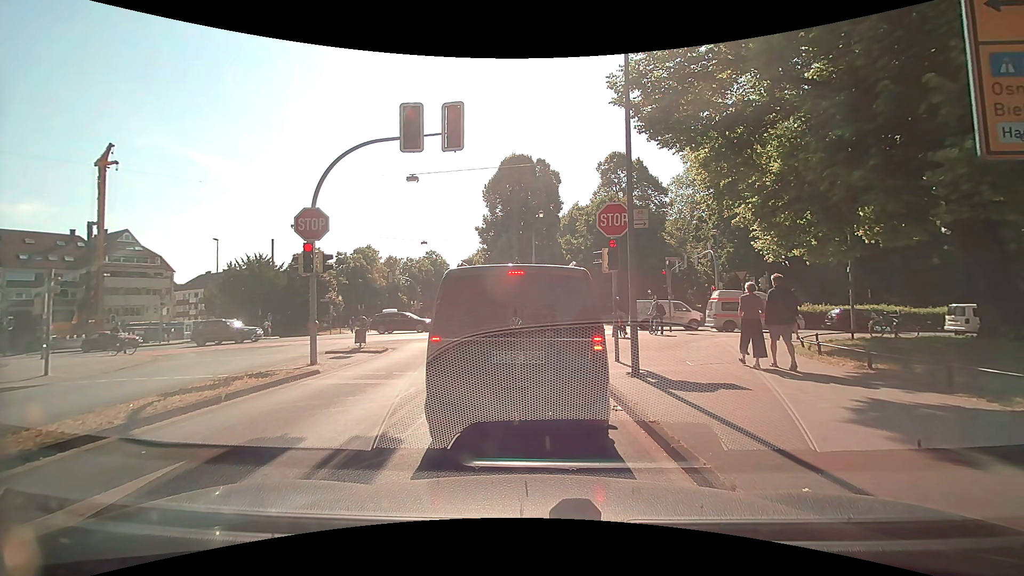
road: tertiary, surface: asphalt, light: Day
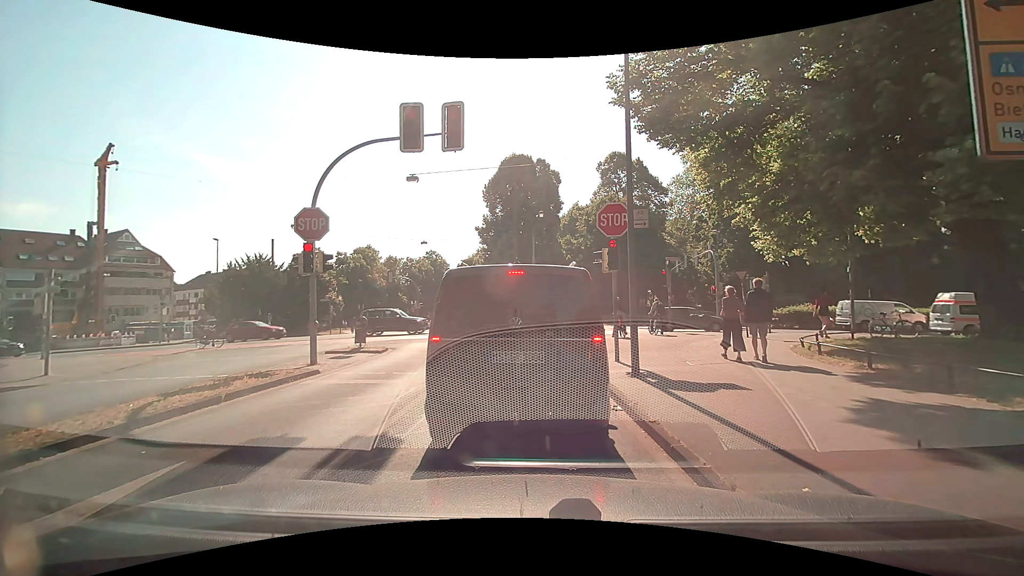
(0.0, 0.0) m; 0°
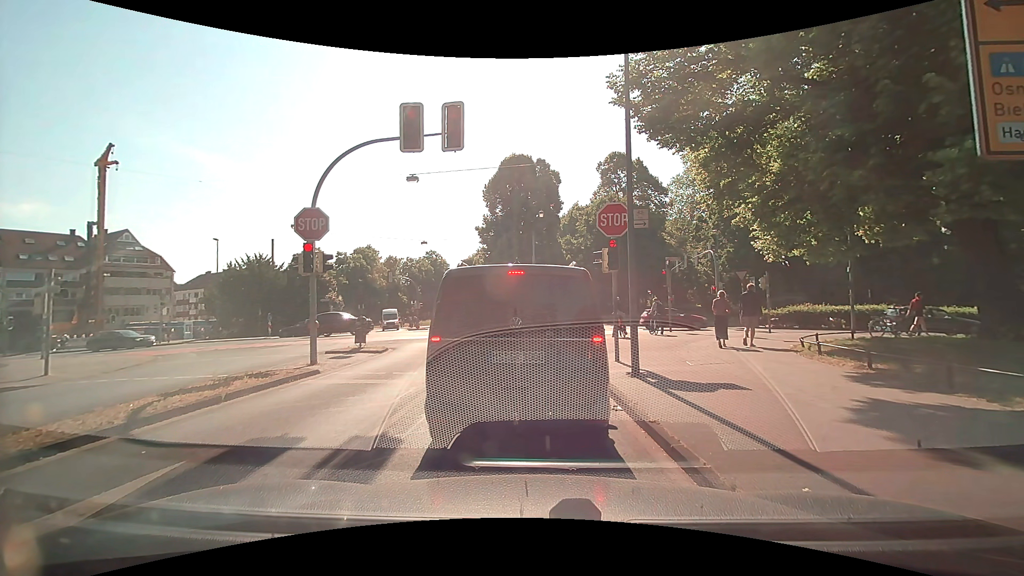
(0.0, 0.0) m; 0°
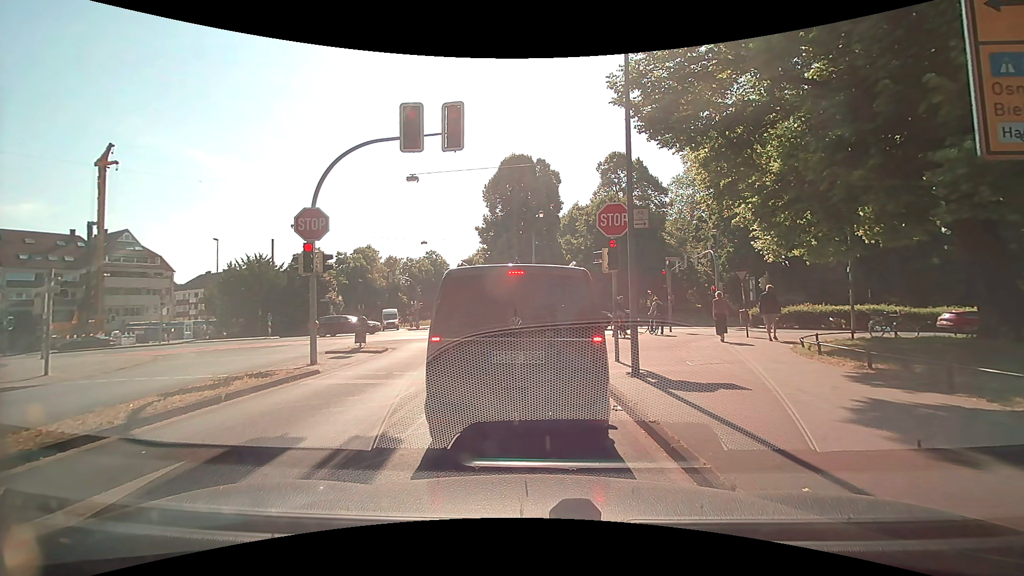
(0.0, 0.0) m; 0°
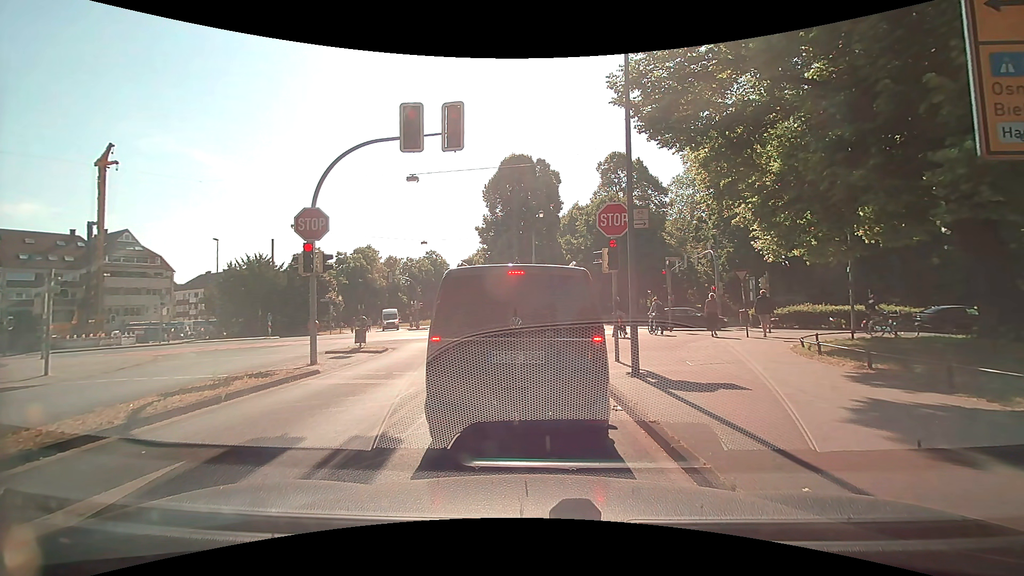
(0.0, 0.0) m; 0°
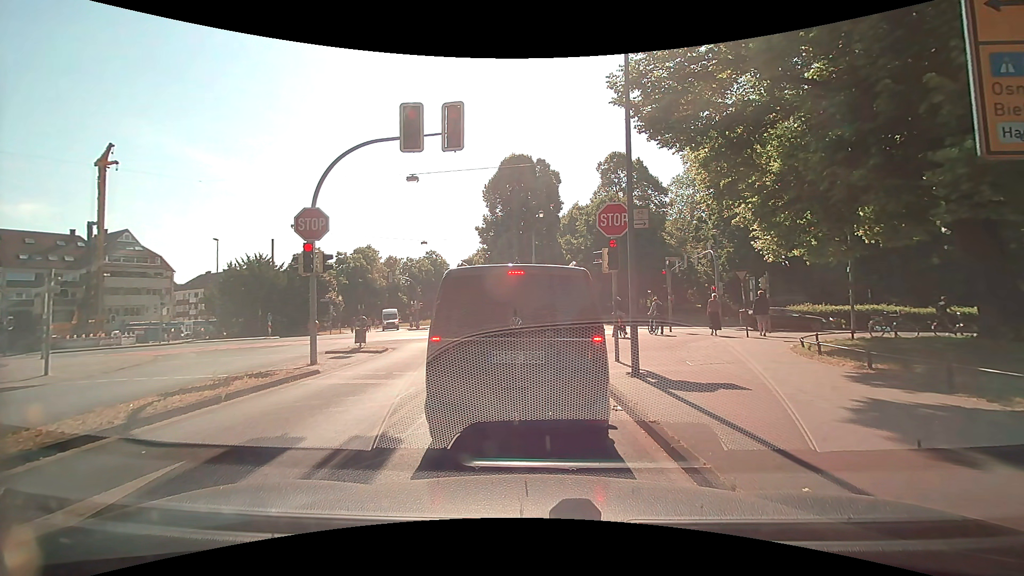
(0.0, 0.0) m; 0°
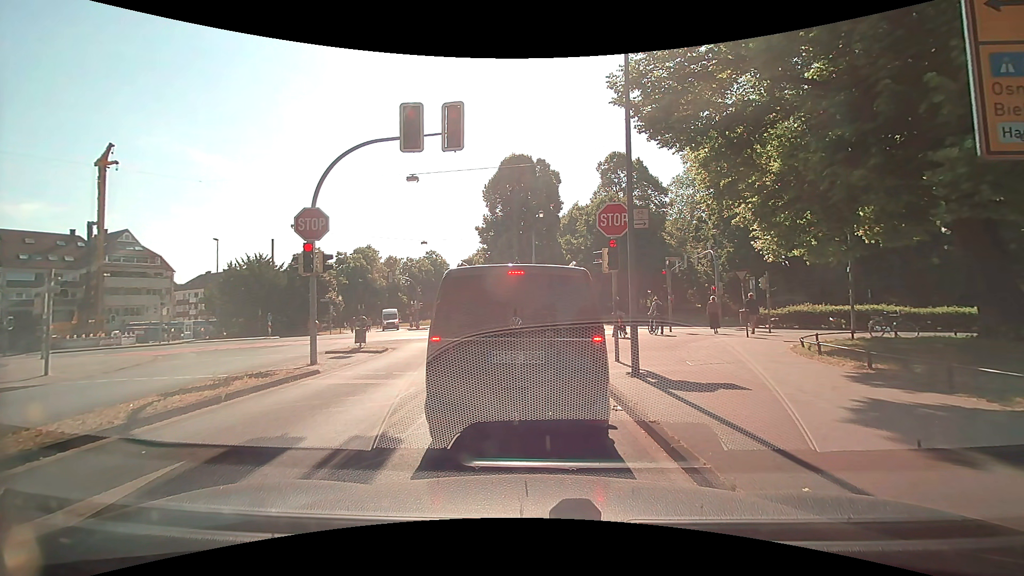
(0.0, 0.0) m; 0°
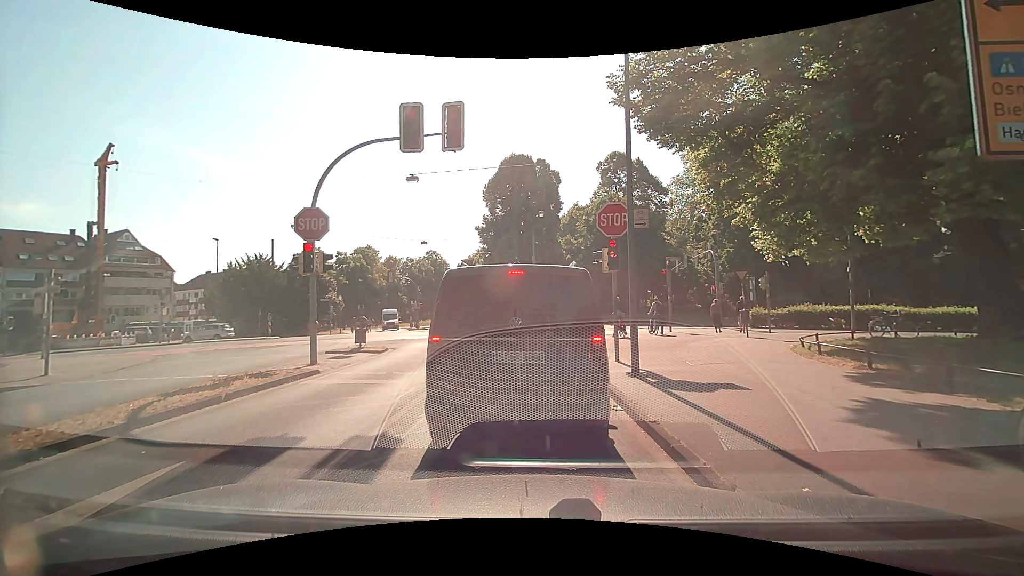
(0.0, 0.0) m; 0°
(0, +10) (-1, +20) (+1, +30) (+9, +34) (+19, +34) (+29, +33) (+39, +33) (+49, +33) (+59, +34) (+69, +34) m
